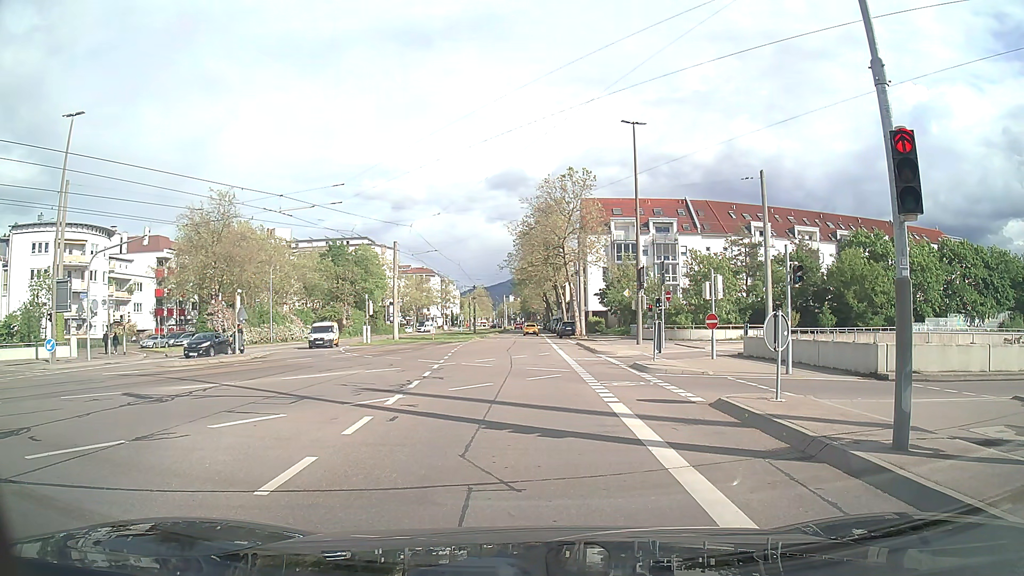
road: tertiary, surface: asphalt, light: Day
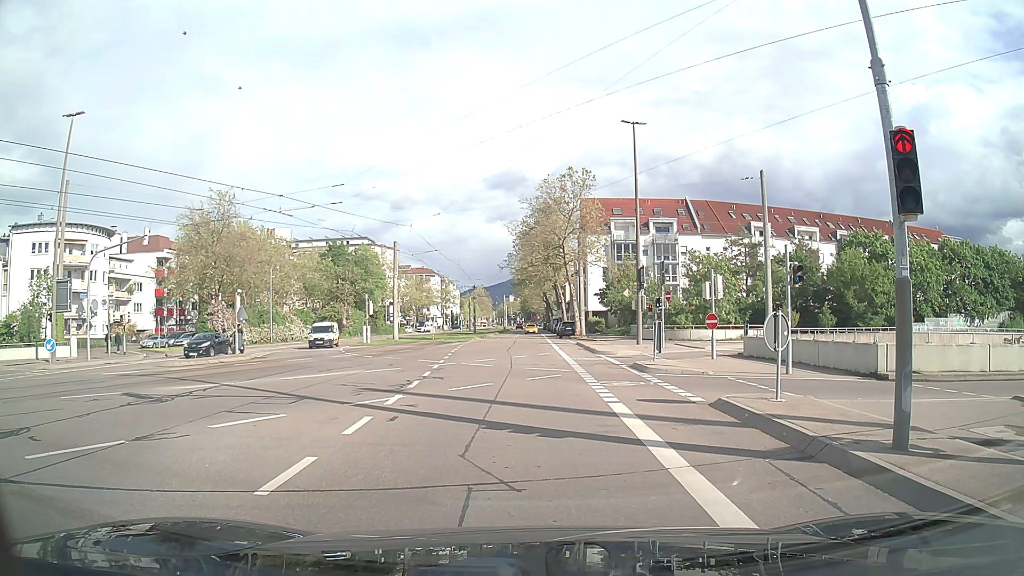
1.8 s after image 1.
(0.0, 0.0) m; 0°
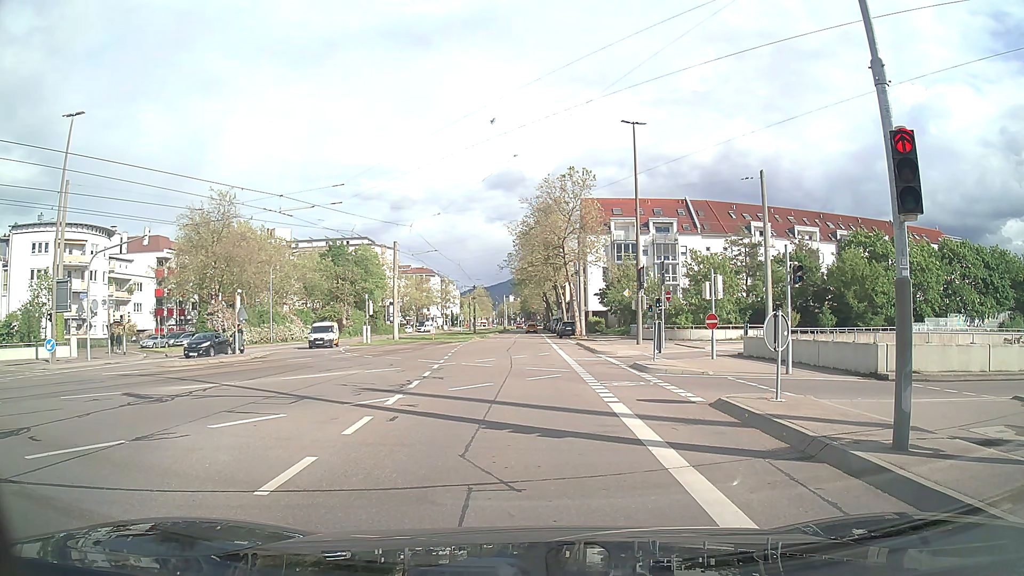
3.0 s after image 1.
(0.0, 0.0) m; 0°
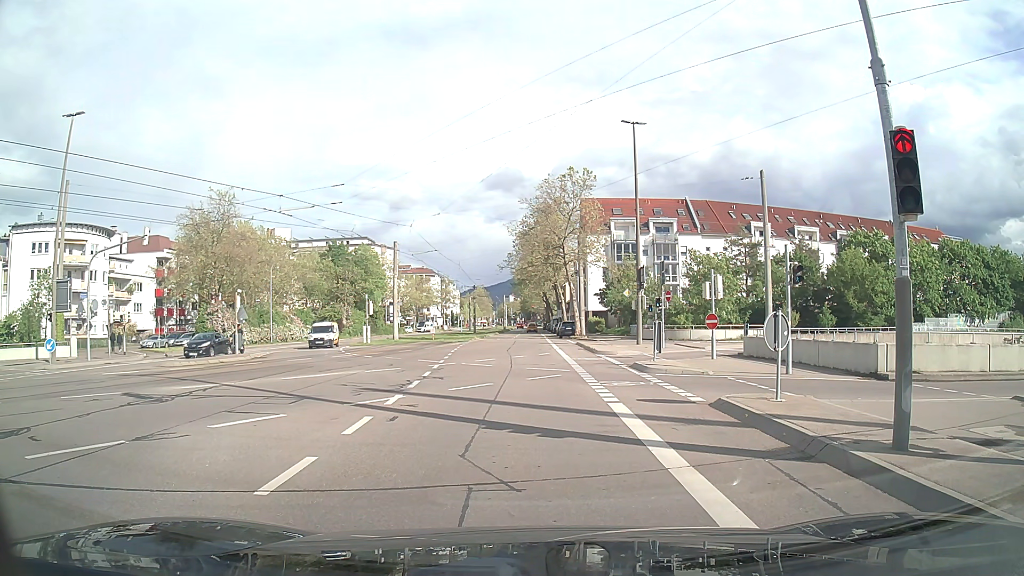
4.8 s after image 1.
(0.0, 0.0) m; 0°
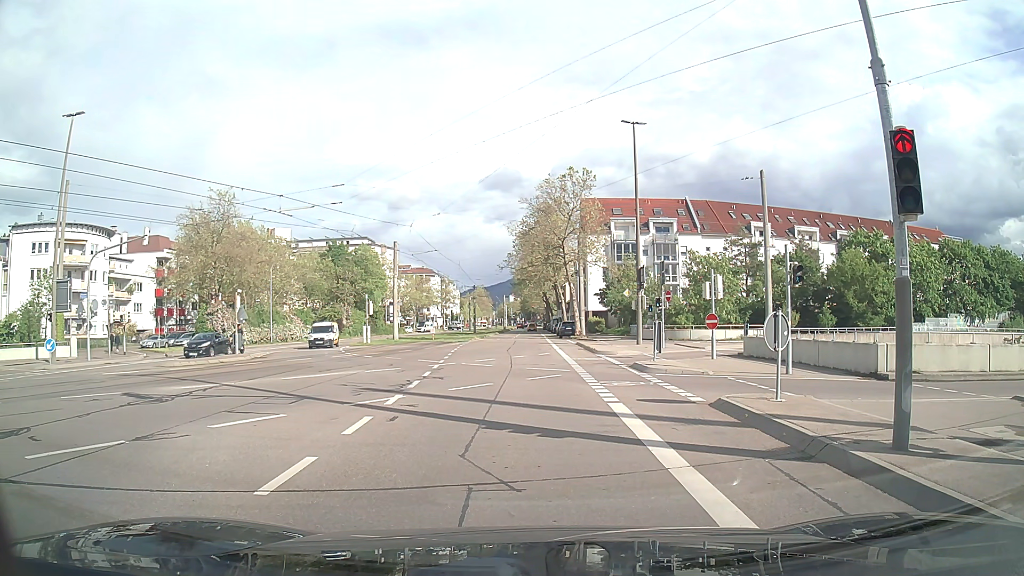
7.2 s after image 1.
(0.0, 0.0) m; 0°
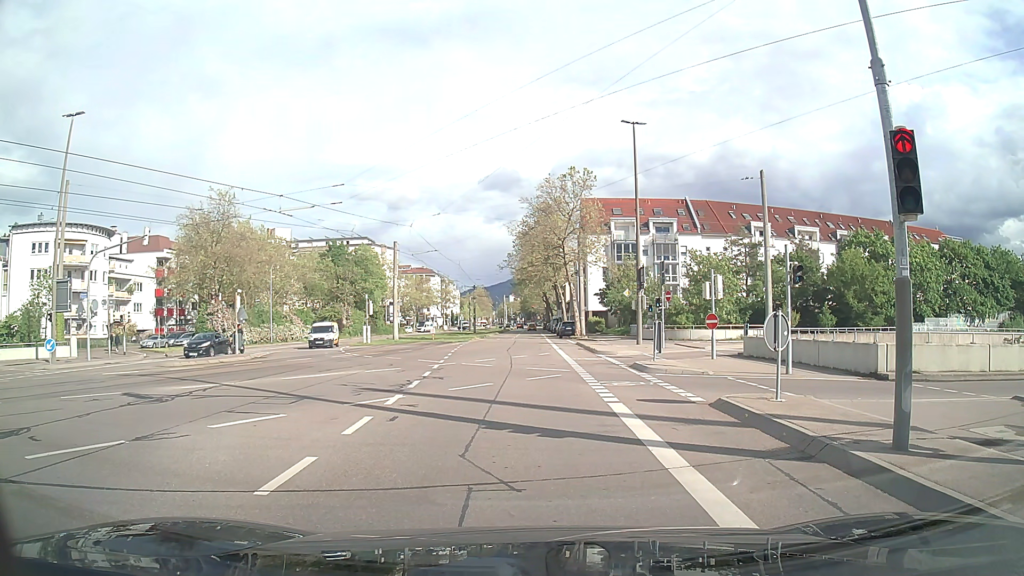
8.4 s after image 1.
(0.0, 0.0) m; 0°
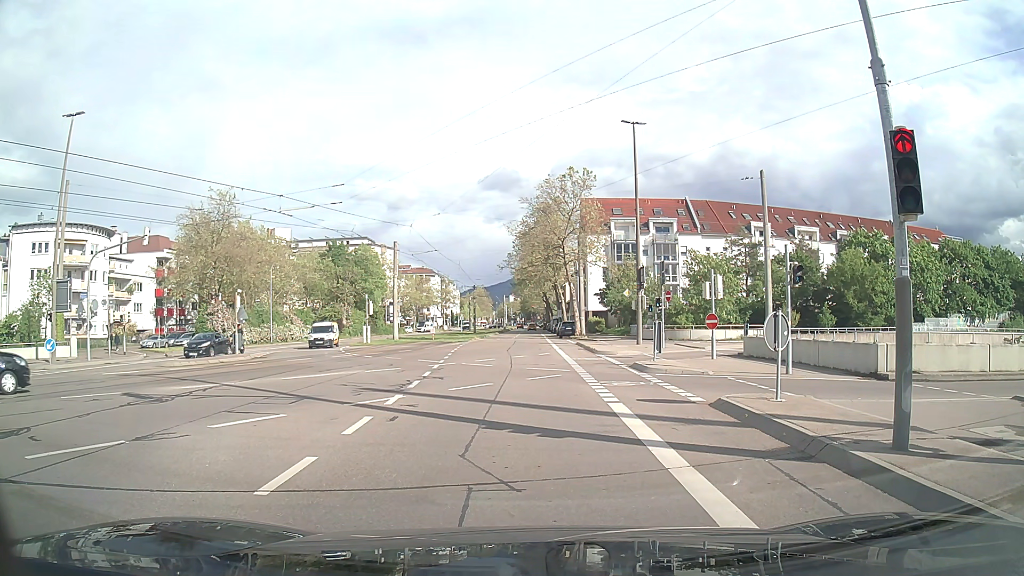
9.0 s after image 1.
(0.0, 0.0) m; 0°
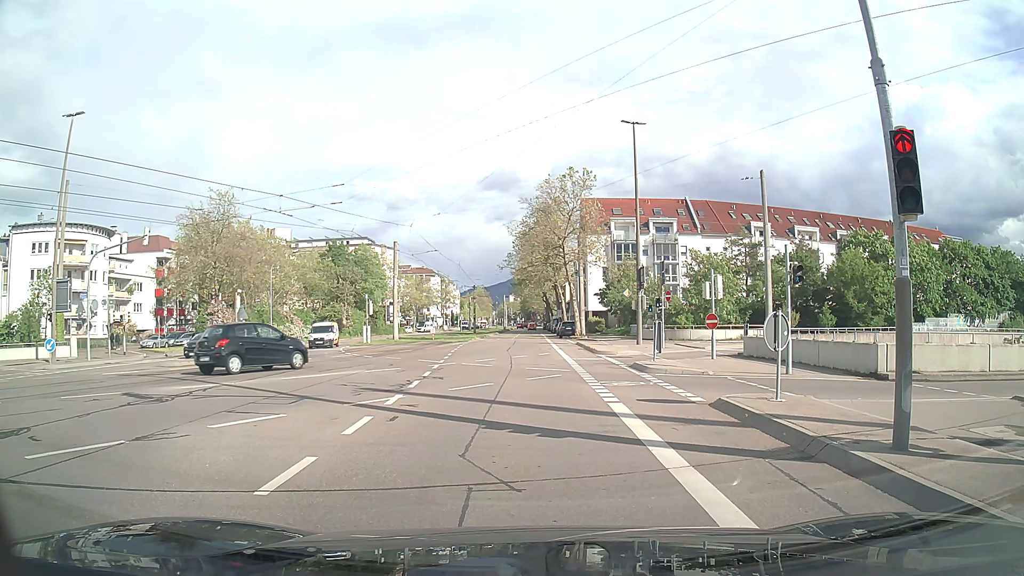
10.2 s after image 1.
(0.0, 0.0) m; 0°
(0, +10) (-1, +20) (-1, +30) (-1, +40) (-2, +50) (-2, +60) (-3, +70) (-3, +80) (-3, +90) (-3, +100) m
